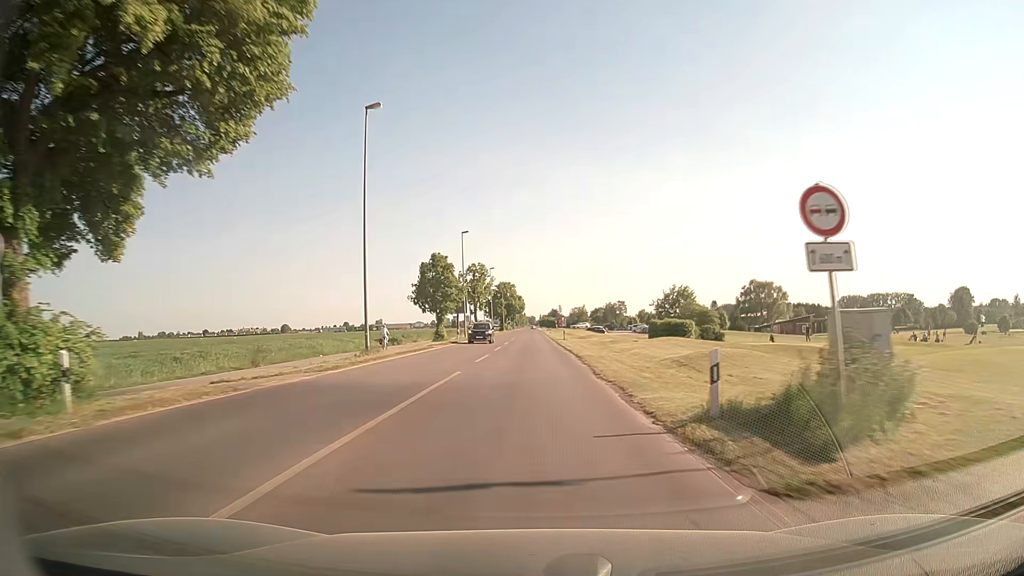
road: secondary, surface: asphalt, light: Day
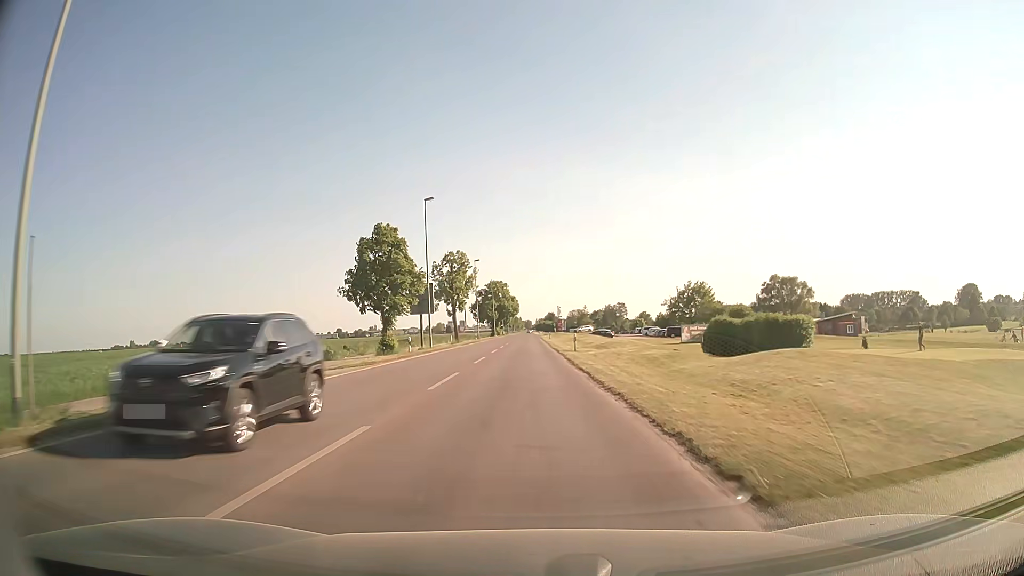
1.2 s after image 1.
(+0.1, +21.8) m; 0°
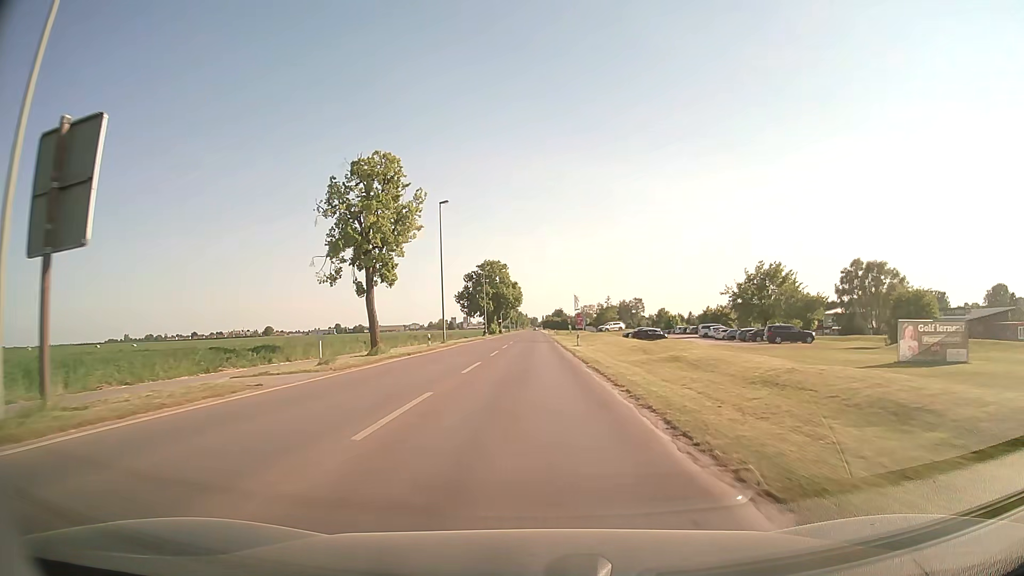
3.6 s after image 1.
(-0.2, +44.3) m; 0°
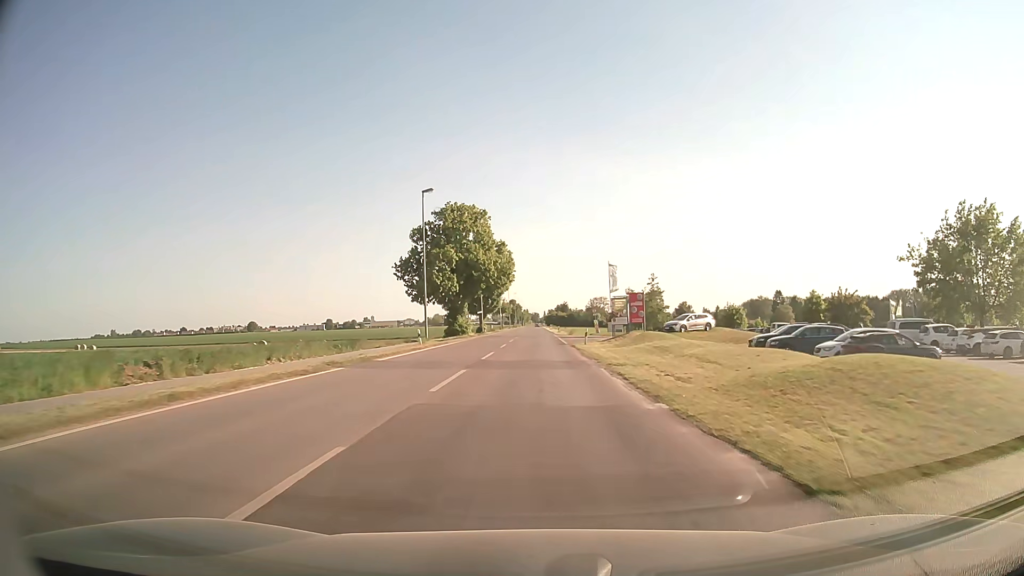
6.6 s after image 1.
(-0.2, +55.4) m; 0°
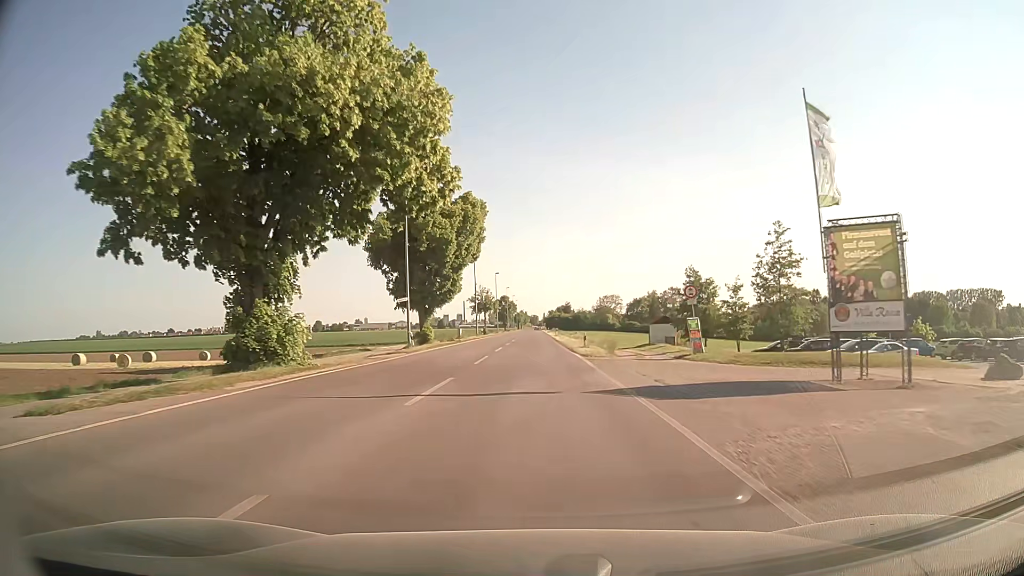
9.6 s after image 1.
(+0.3, +50.3) m; 0°
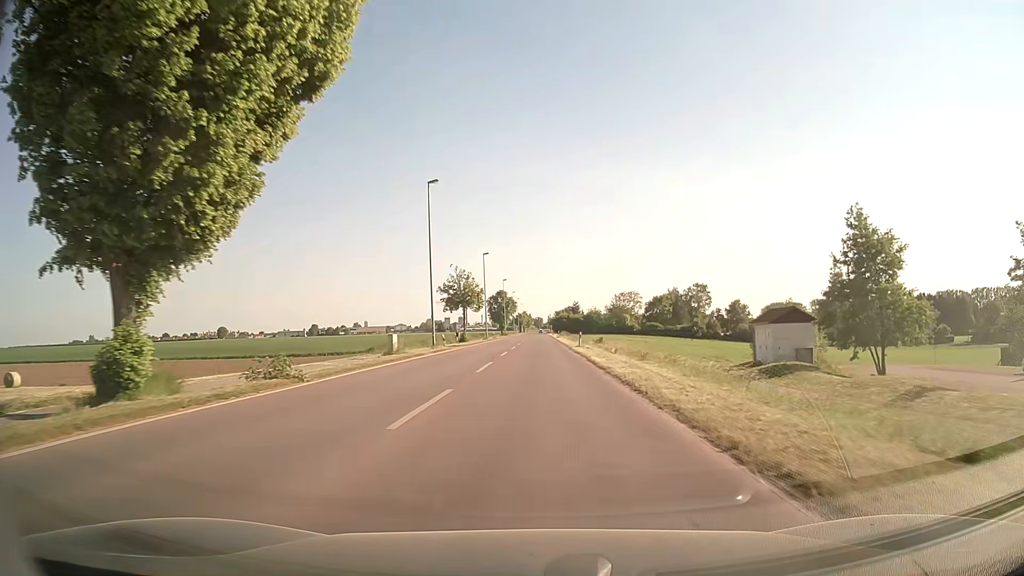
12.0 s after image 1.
(0.0, +38.8) m; 0°
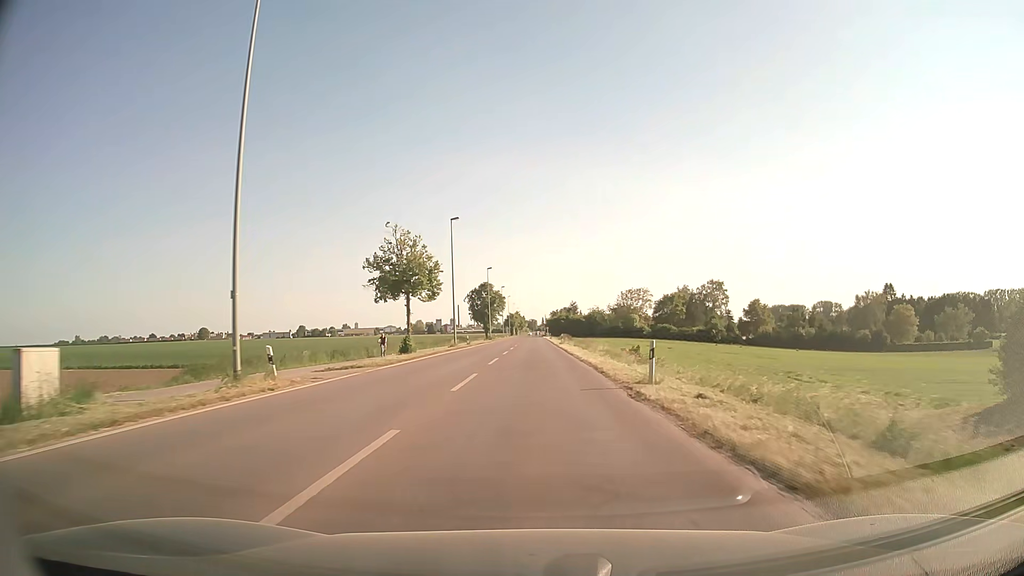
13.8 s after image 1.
(+0.1, +30.4) m; 0°
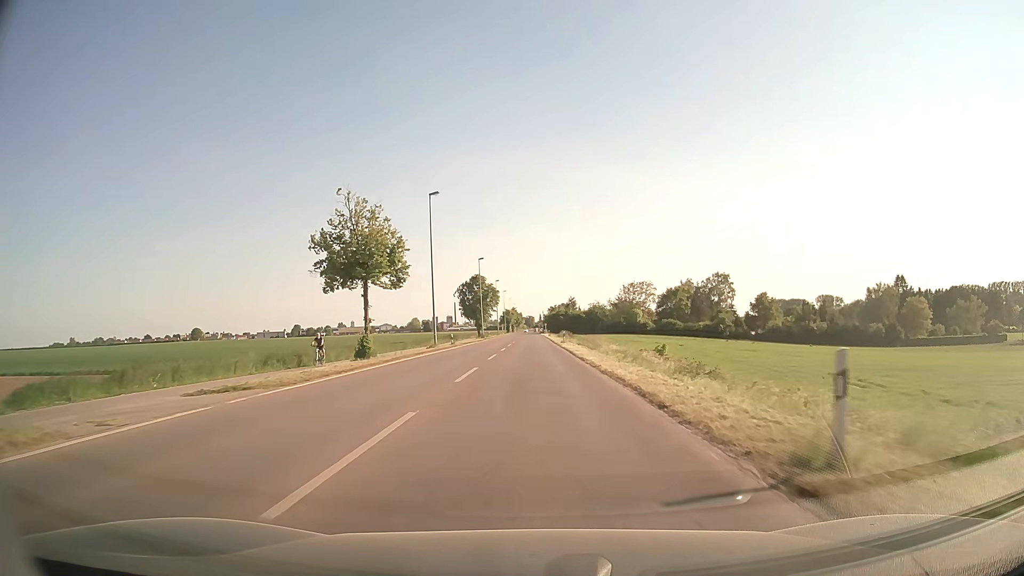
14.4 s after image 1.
(+0.1, +10.6) m; 0°
(0, +10) (0, +20) (0, +30) (0, +40) (0, +50) (0, +60) (0, +70) (0, +80) (0, +90) (0, +100) m
